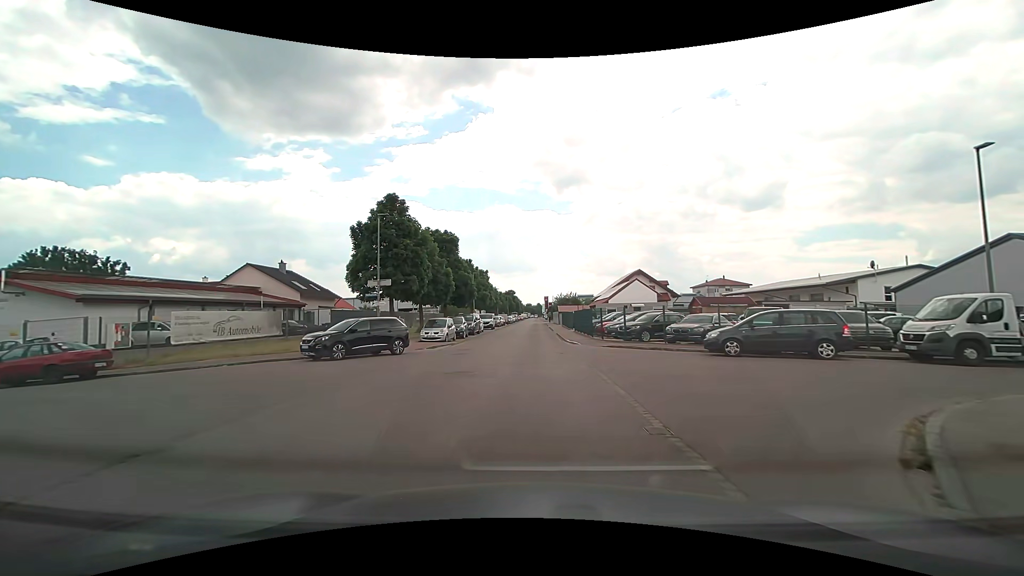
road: residential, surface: asphalt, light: Day
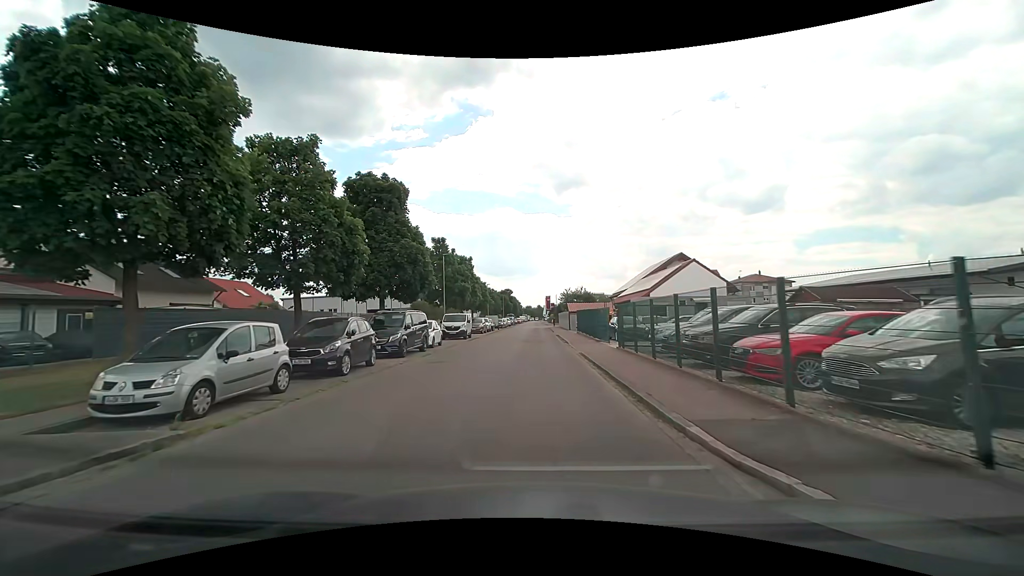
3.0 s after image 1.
(-0.1, +23.0) m; -1°
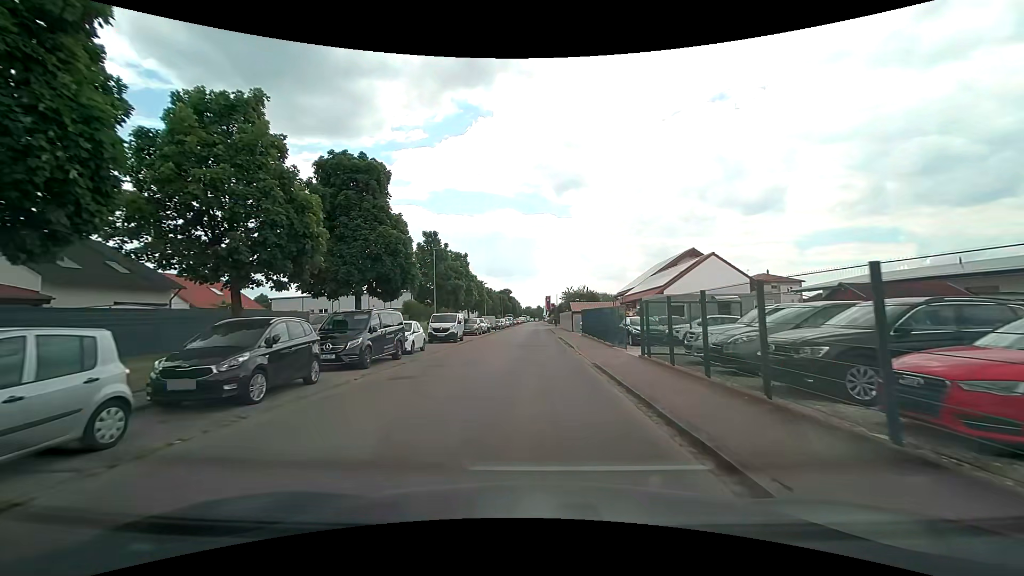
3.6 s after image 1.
(+0.1, +4.4) m; +1°
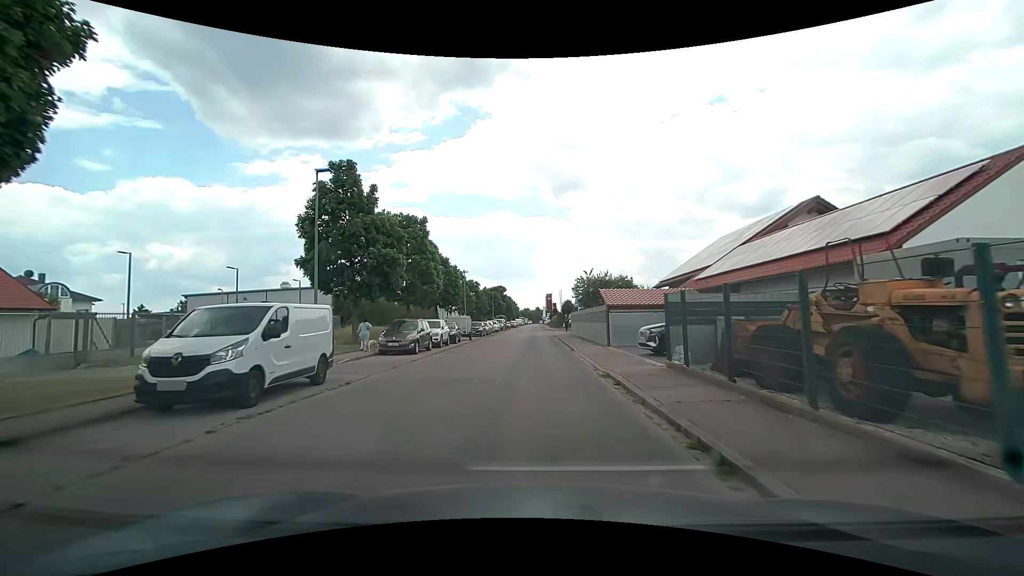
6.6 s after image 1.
(+0.1, +23.7) m; 0°
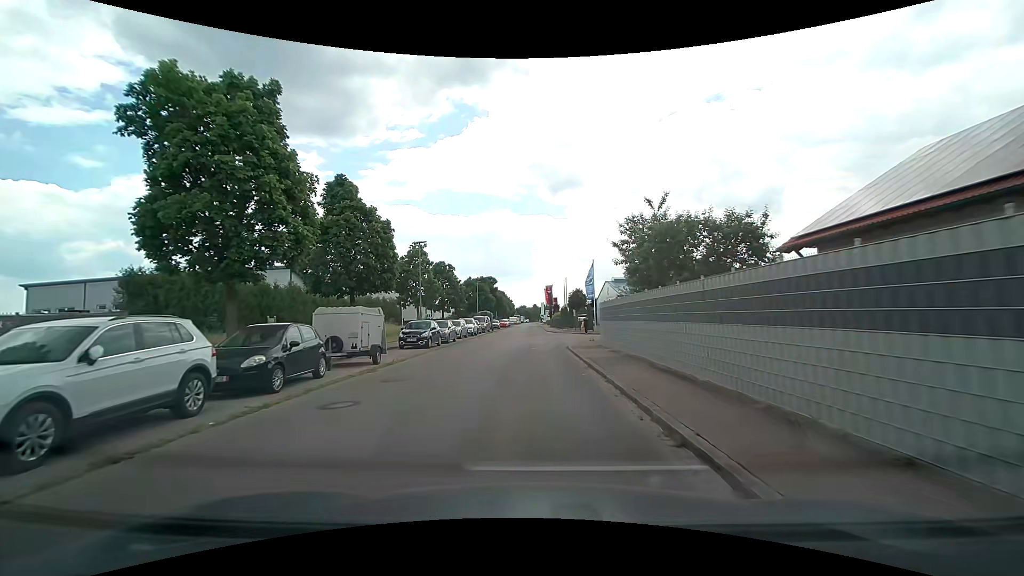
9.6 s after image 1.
(+0.1, +23.0) m; 0°
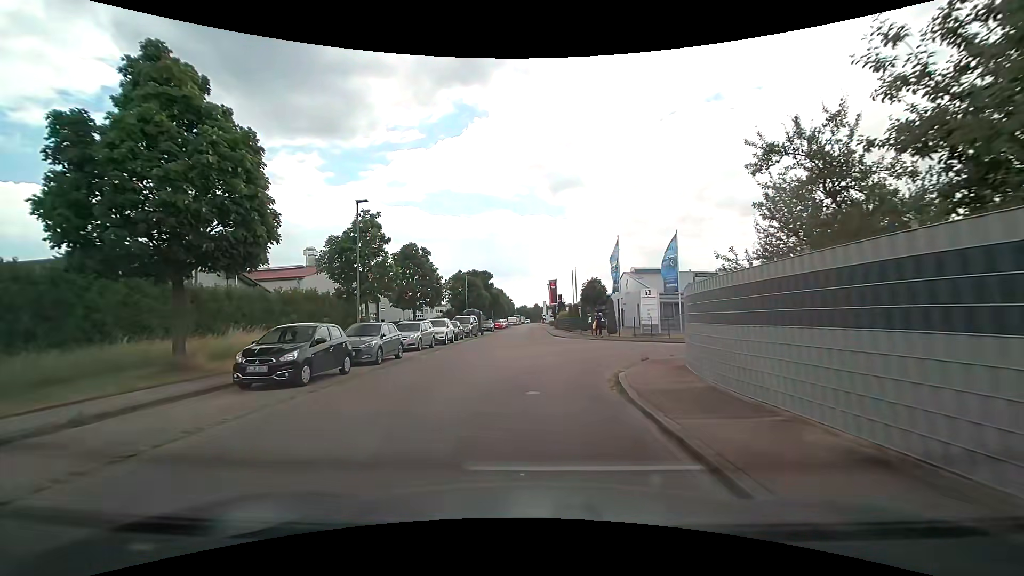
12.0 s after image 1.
(-0.1, +14.2) m; -1°
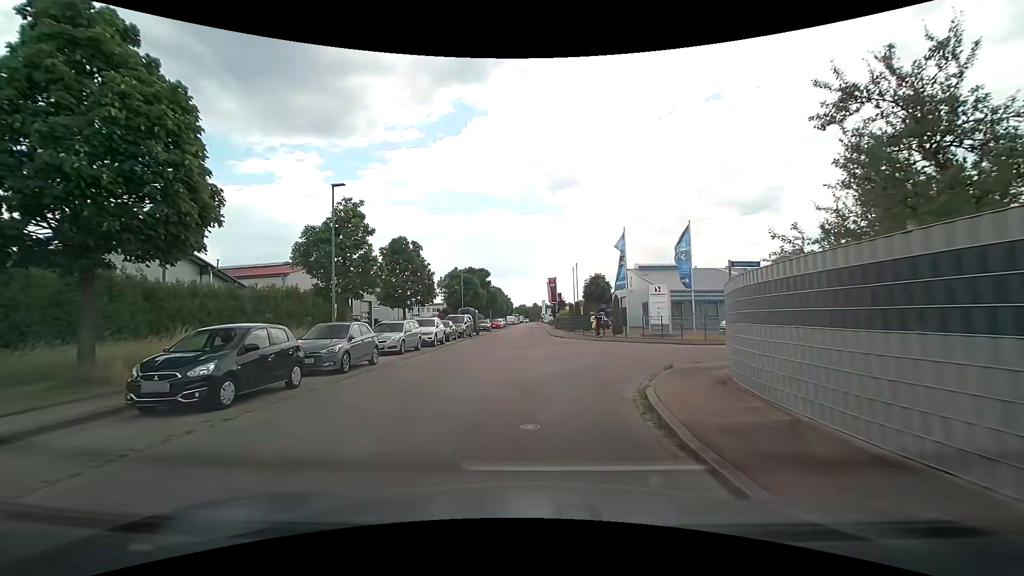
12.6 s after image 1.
(0.0, +3.0) m; 0°
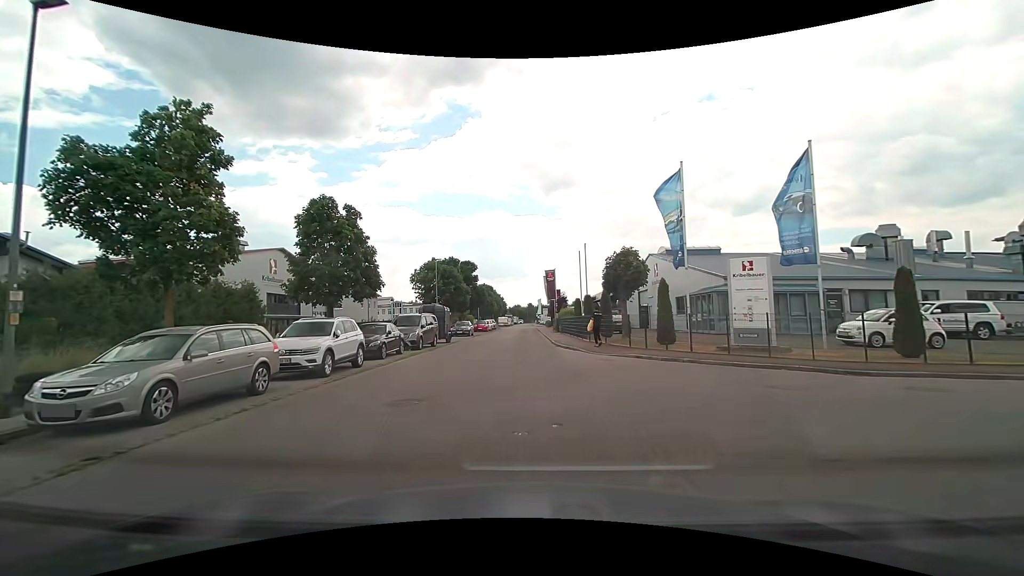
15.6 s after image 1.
(+0.1, +13.8) m; +1°
(0, +10) (0, +20) (0, +30) (-1, +40) (-1, +50) (-1, +60) (-1, +70) (-1, +80) (-1, +90) (-1, +100) m
